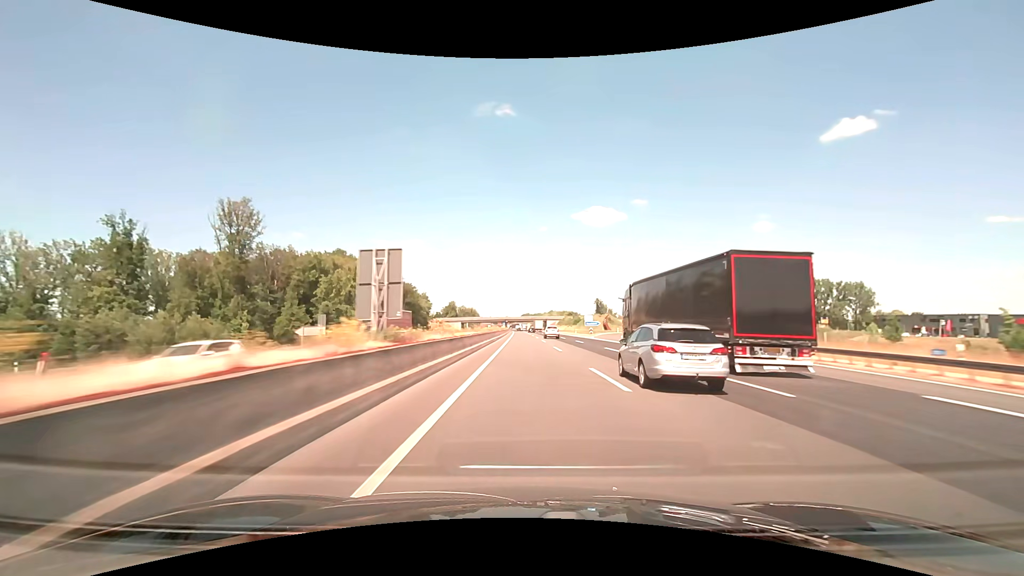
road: motorway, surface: asphalt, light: Day
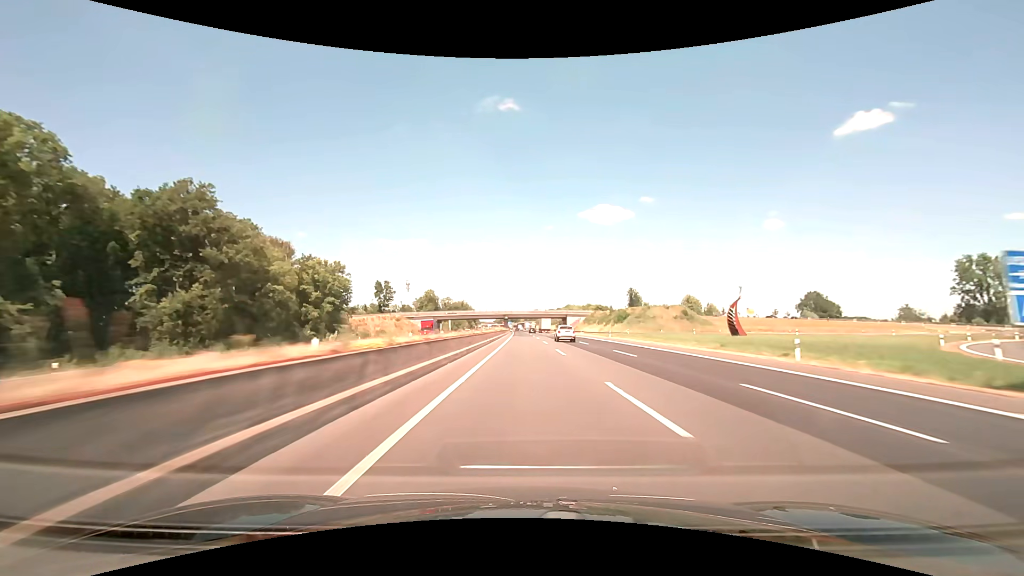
(-0.6, +95.9) m; -1°
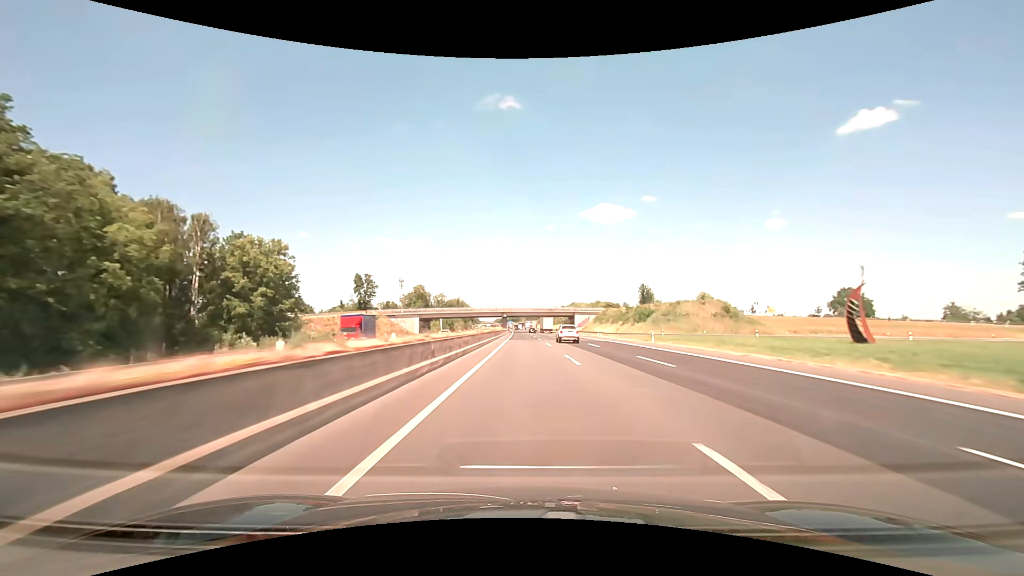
(0.0, +24.6) m; 0°
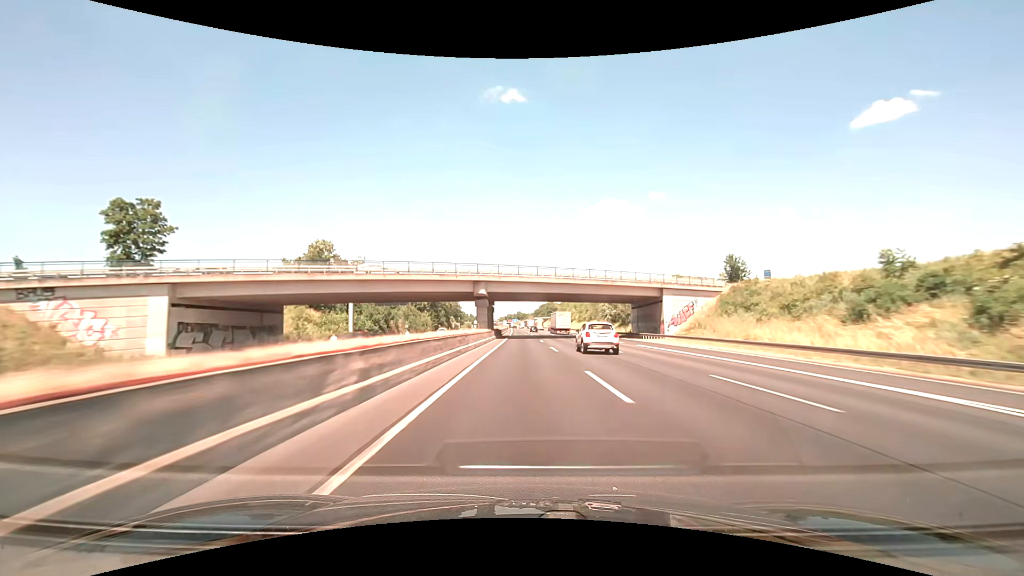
(-0.8, +100.9) m; -1°
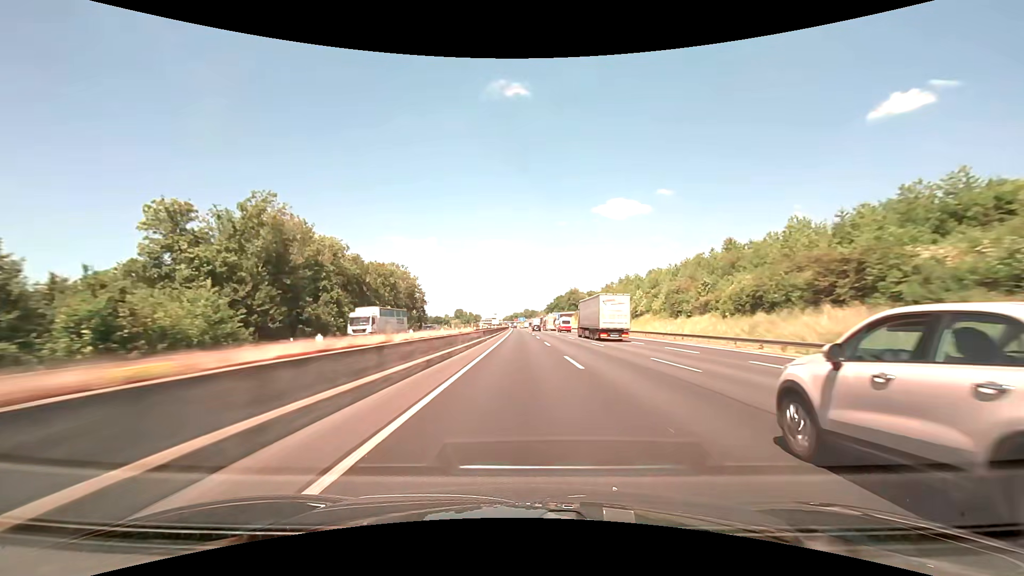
(-0.9, +104.1) m; -1°
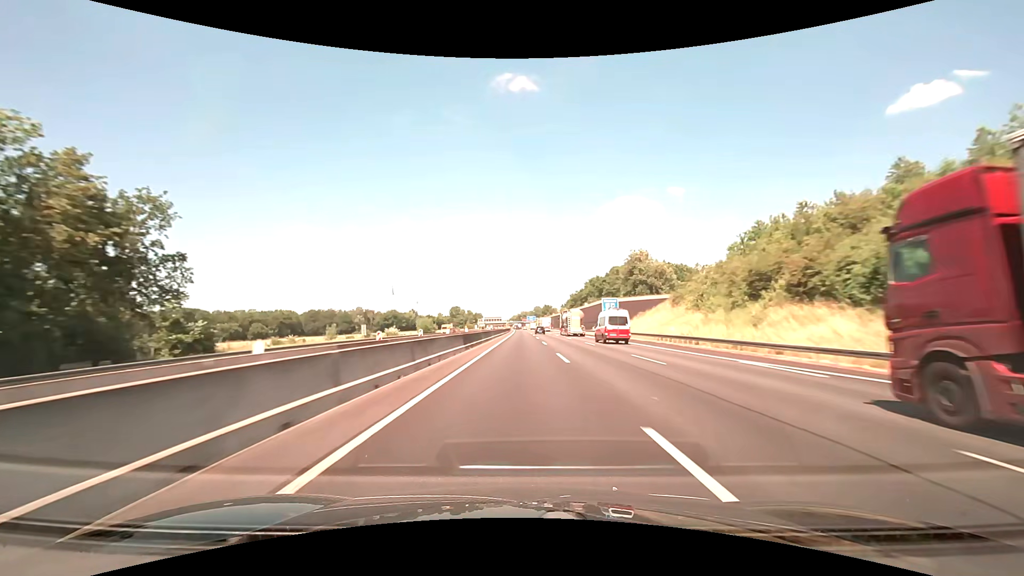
(-1.0, +106.4) m; -1°
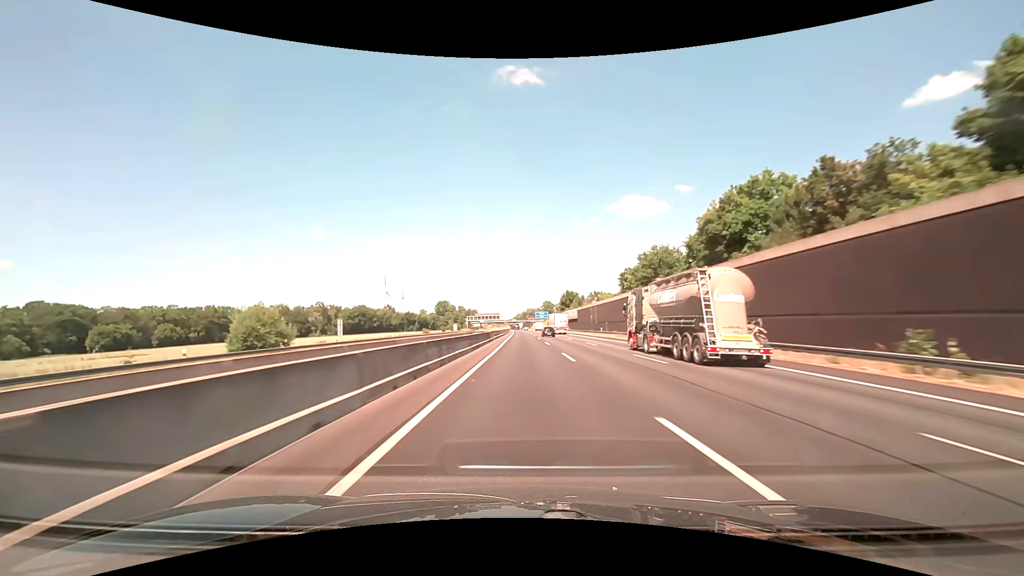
(-1.0, +108.7) m; -1°
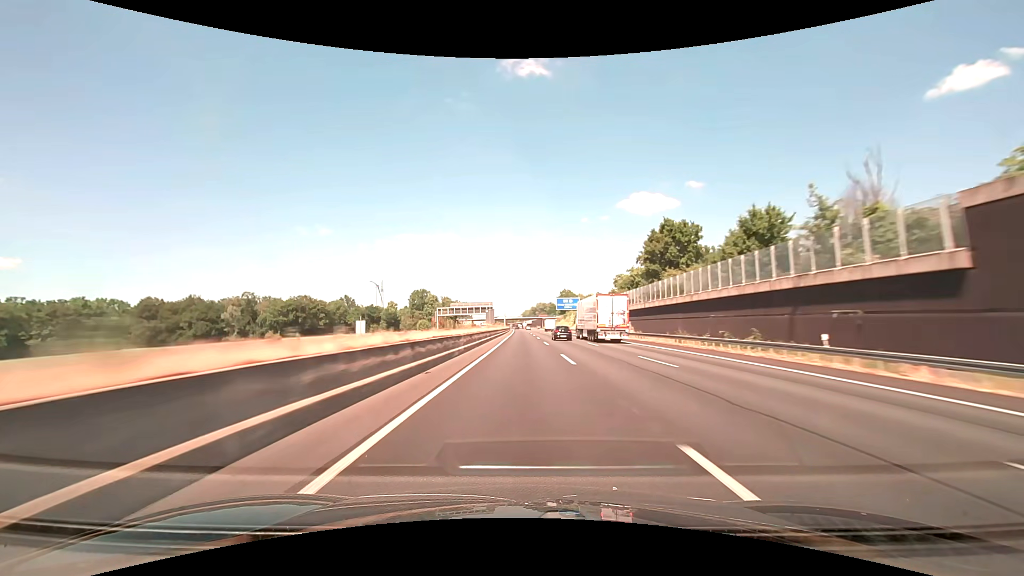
(-0.5, +111.8) m; -1°
(0, +10) (0, +20) (0, +30) (0, +40) (0, +50) (0, +60) (0, +70) (0, +80) (-1, +90) (-1, +100) m
